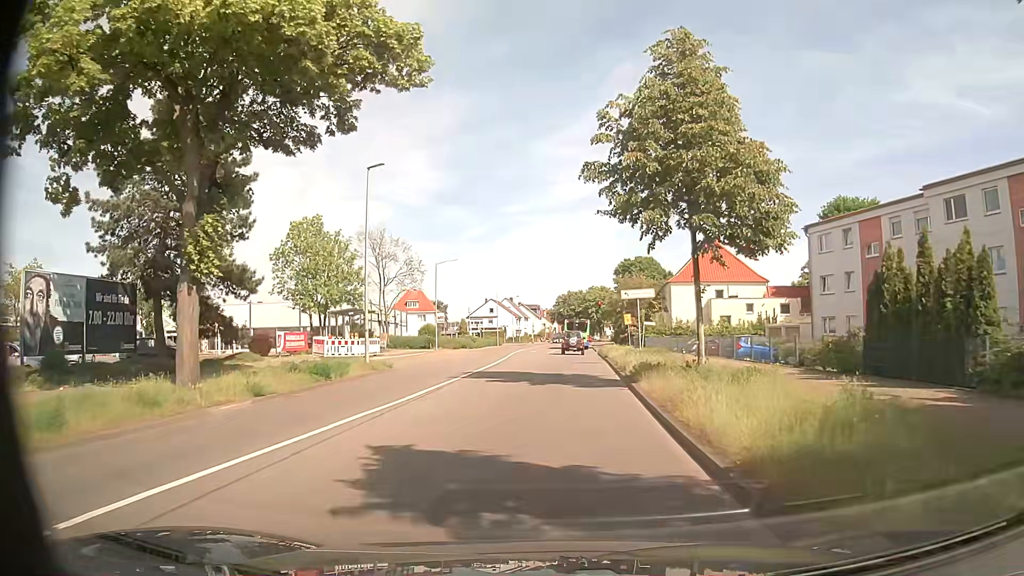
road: secondary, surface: asphalt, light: Day
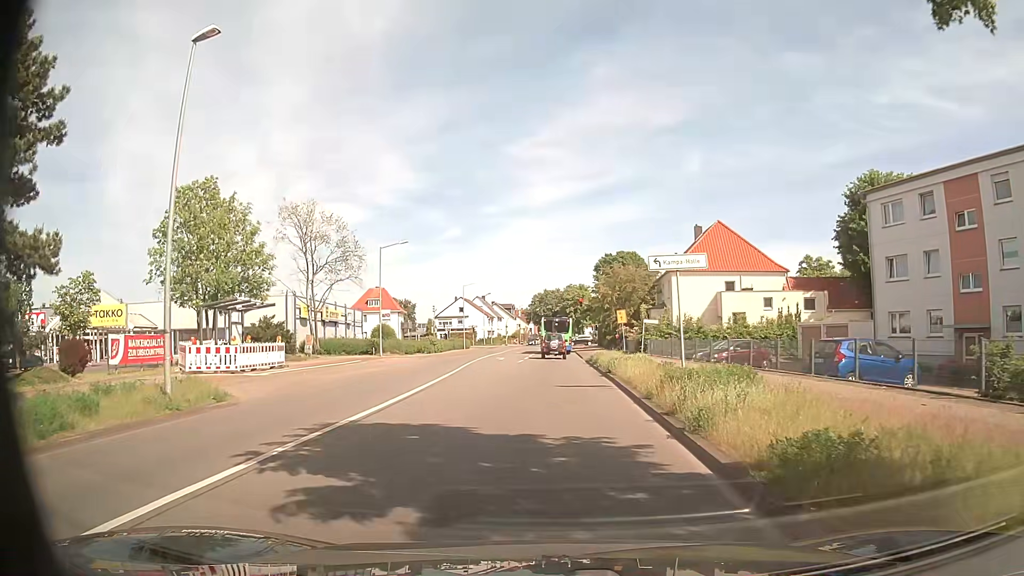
(+0.2, +12.9) m; +2°
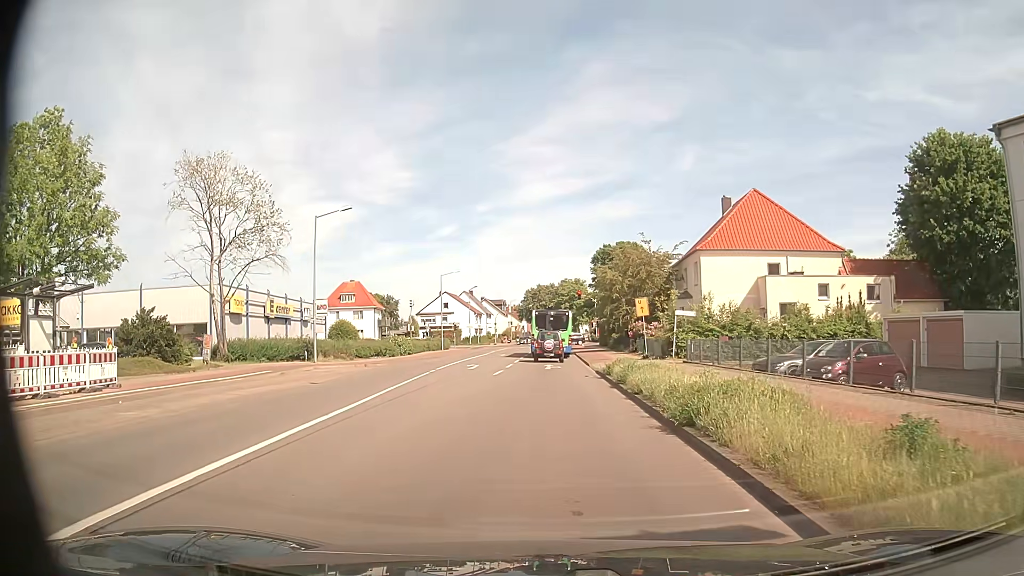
(+0.2, +13.2) m; 0°
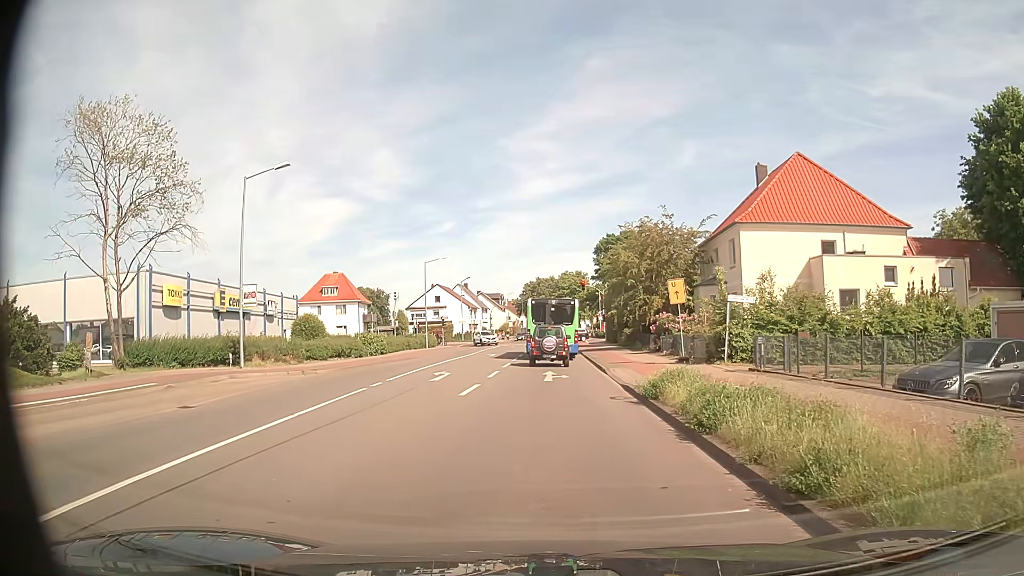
(+0.1, +9.4) m; +1°
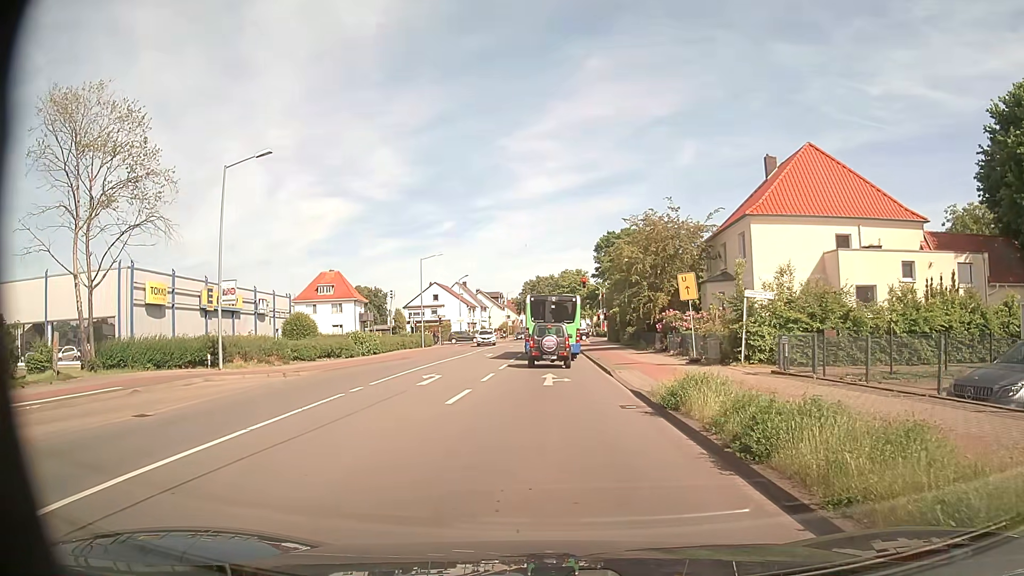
(0.0, +2.0) m; -1°
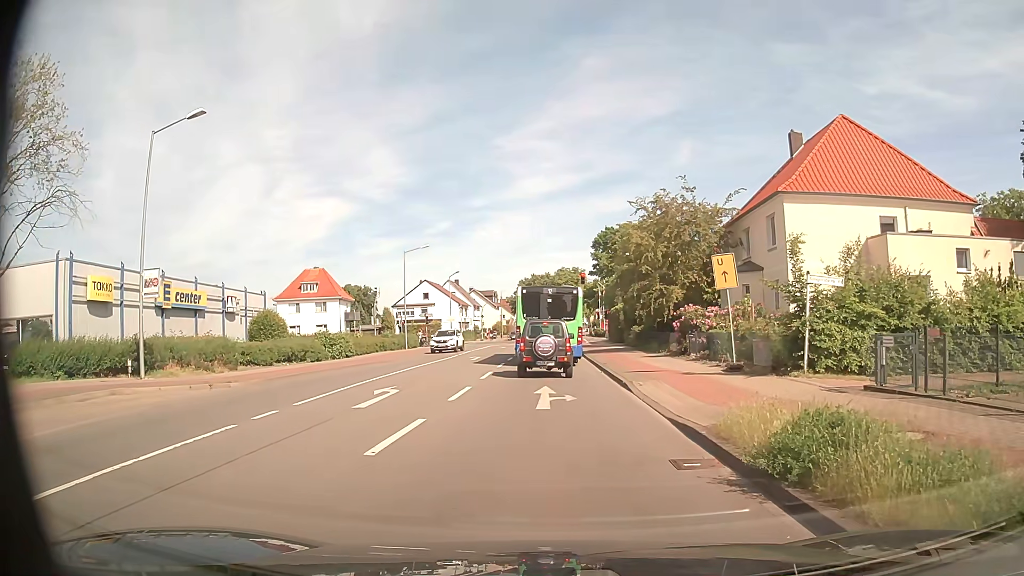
(+0.1, +5.5) m; 0°
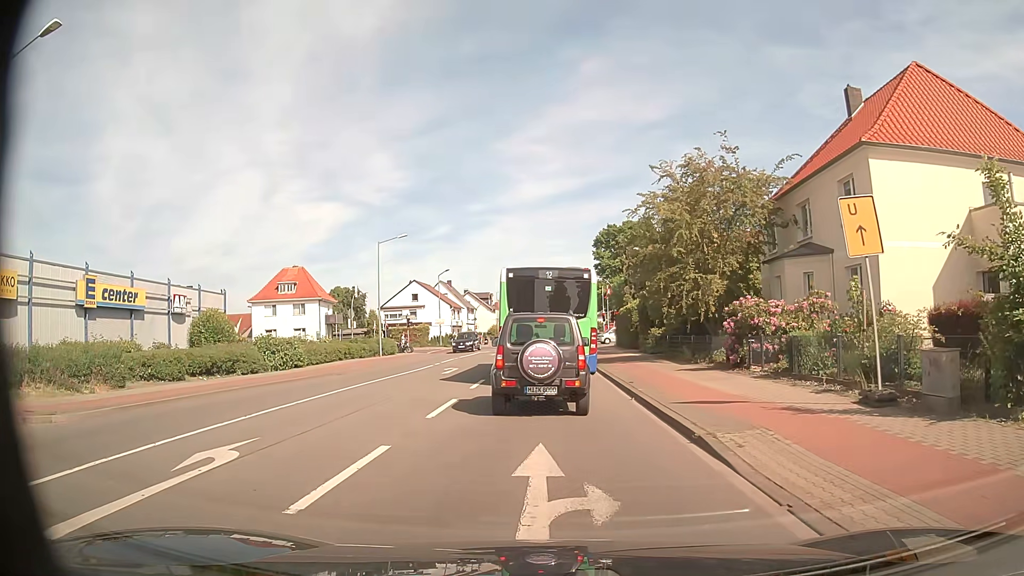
(+0.1, +8.4) m; 0°
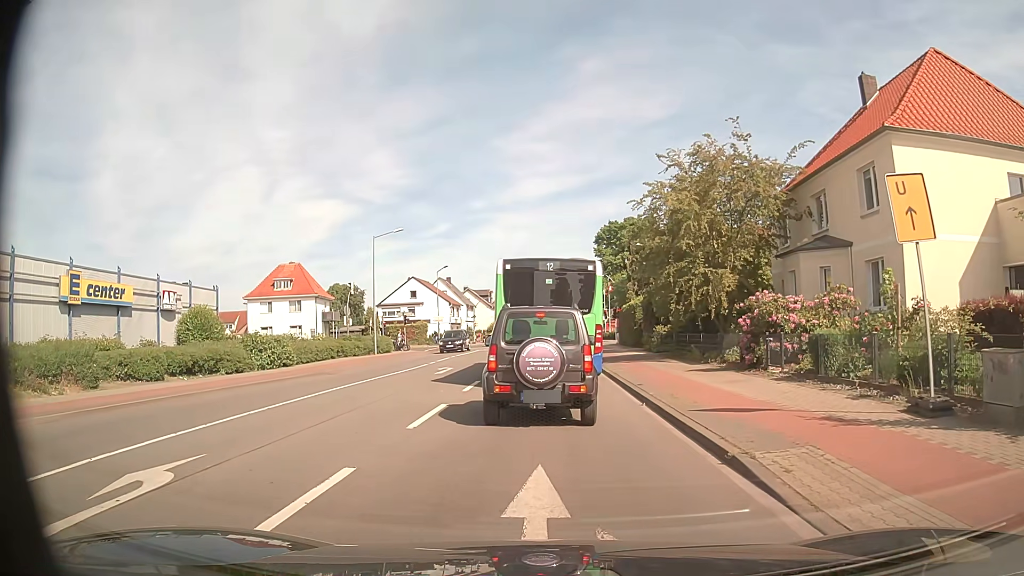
(0.0, +1.5) m; 0°
(0, +10) (0, +20) (0, +30) (0, +40) (0, +50) (0, +60) (0, +70) (+1, +80) (+1, +90) (+1, +100) m
